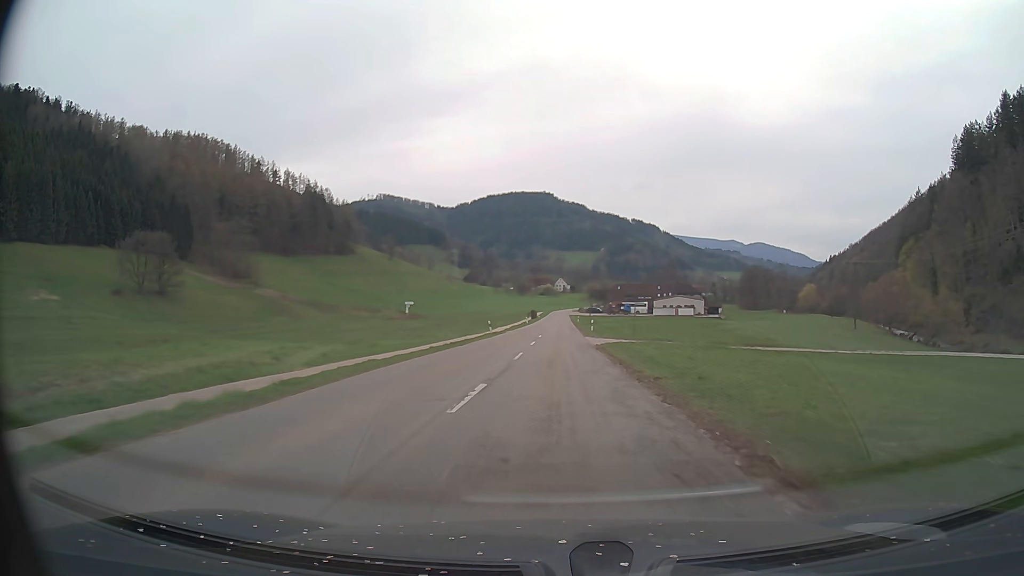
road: secondary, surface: asphalt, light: Day
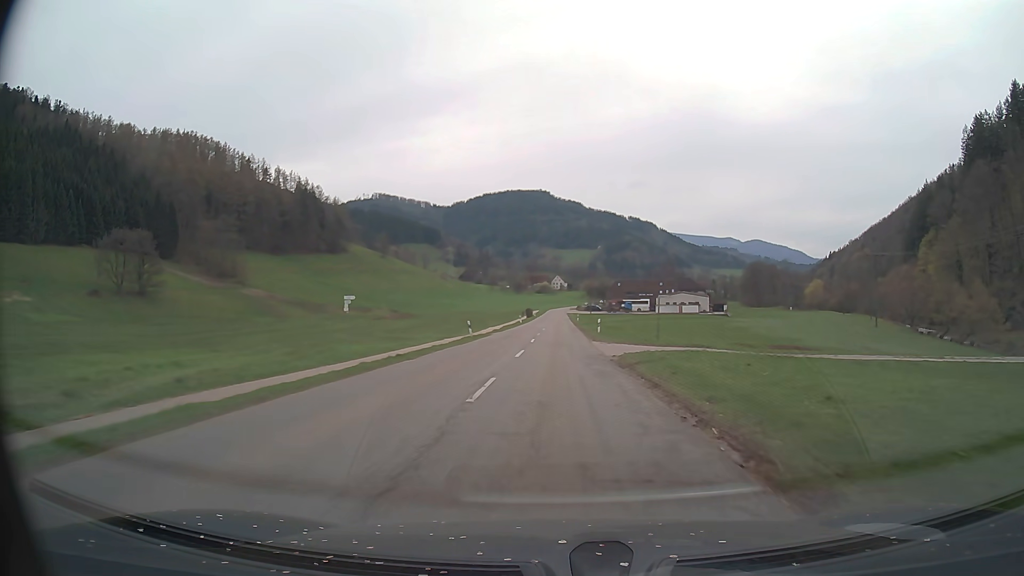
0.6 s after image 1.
(0.0, +10.8) m; 0°
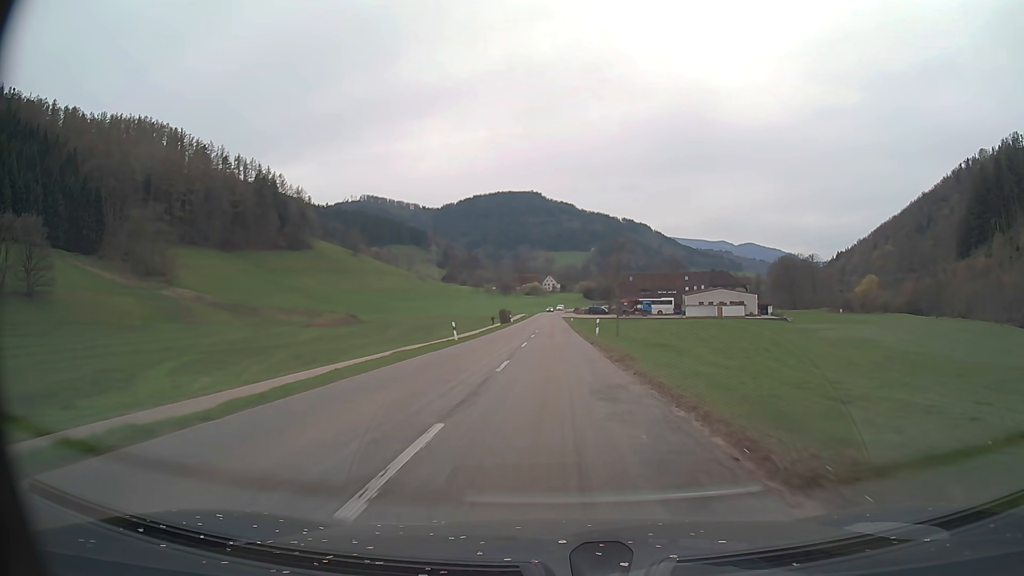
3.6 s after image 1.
(+0.6, +53.8) m; +1°
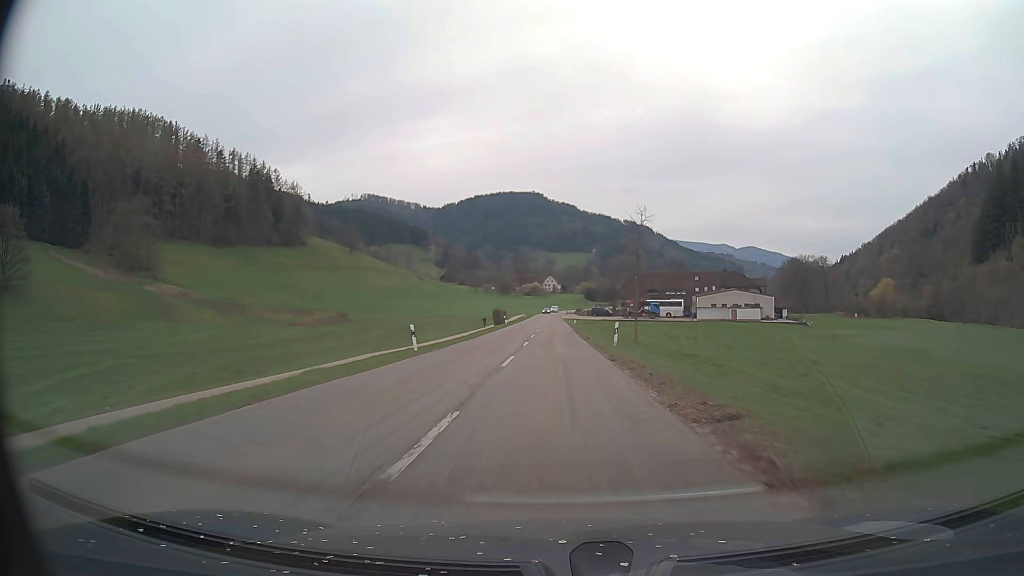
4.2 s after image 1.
(0.0, +10.8) m; 0°
(0, +10) (0, +20) (0, +30) (0, +40) (0, +50) (0, +60) (0, +70) (0, +80) (0, +90) (0, +100) m
